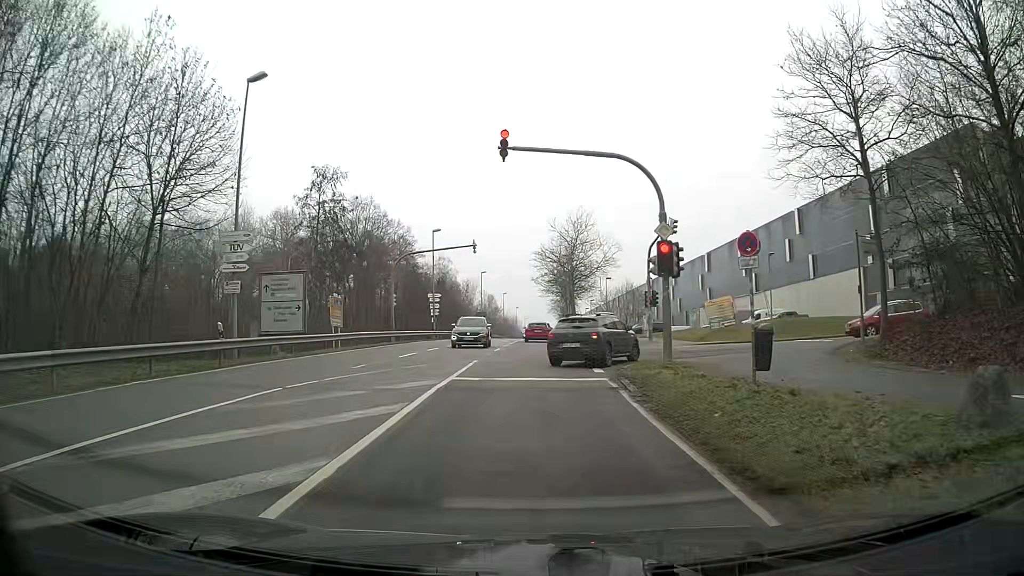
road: secondary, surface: asphalt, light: Day
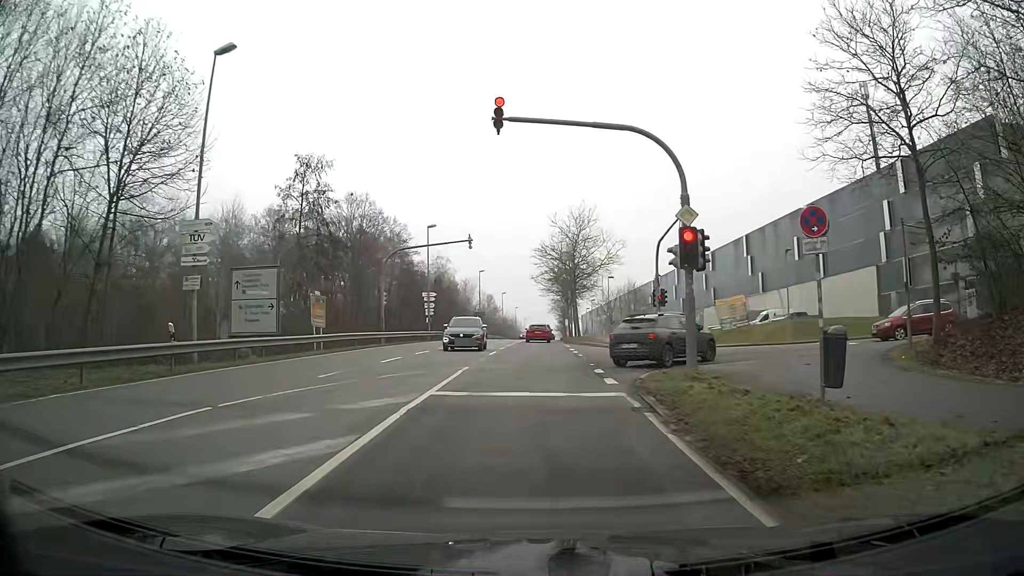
(0.0, +2.8) m; 0°
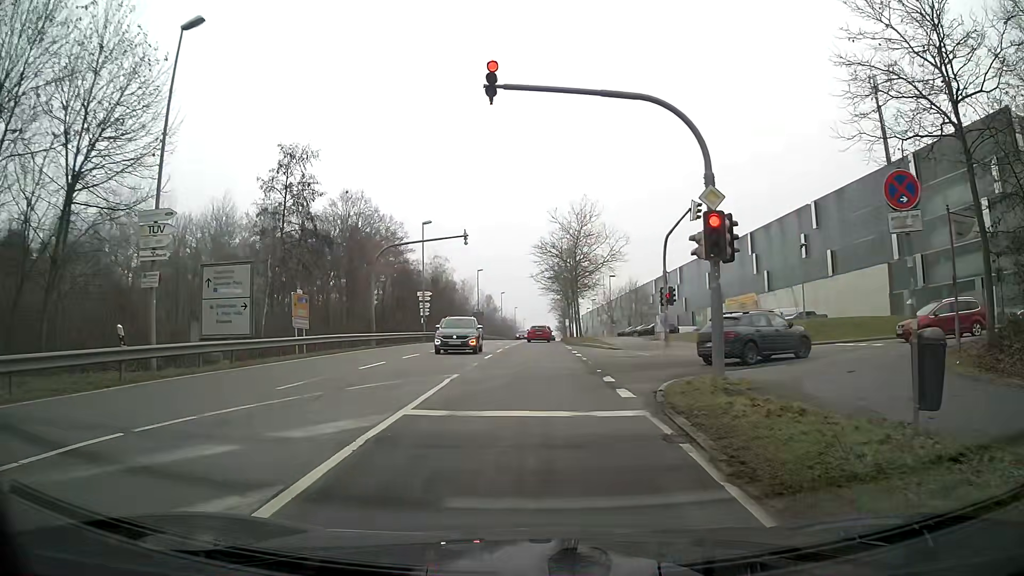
(0.0, +2.3) m; 0°
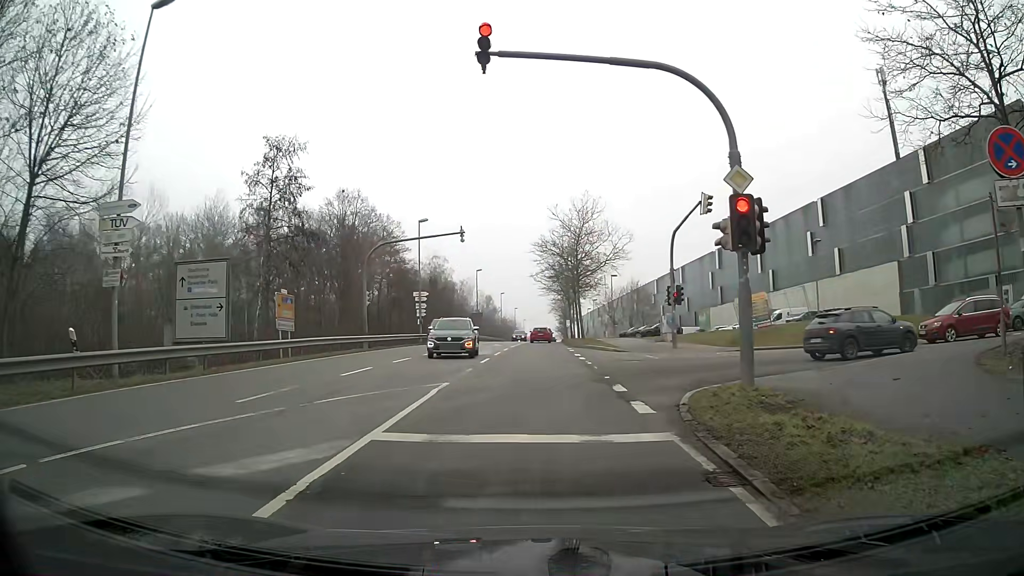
(0.0, +1.8) m; 0°
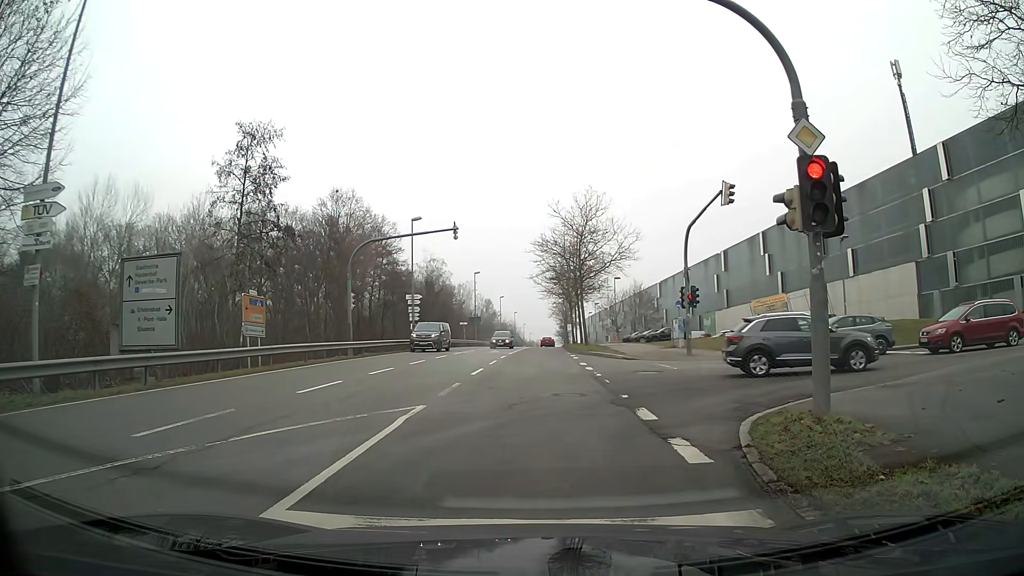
(0.0, +3.0) m; 0°
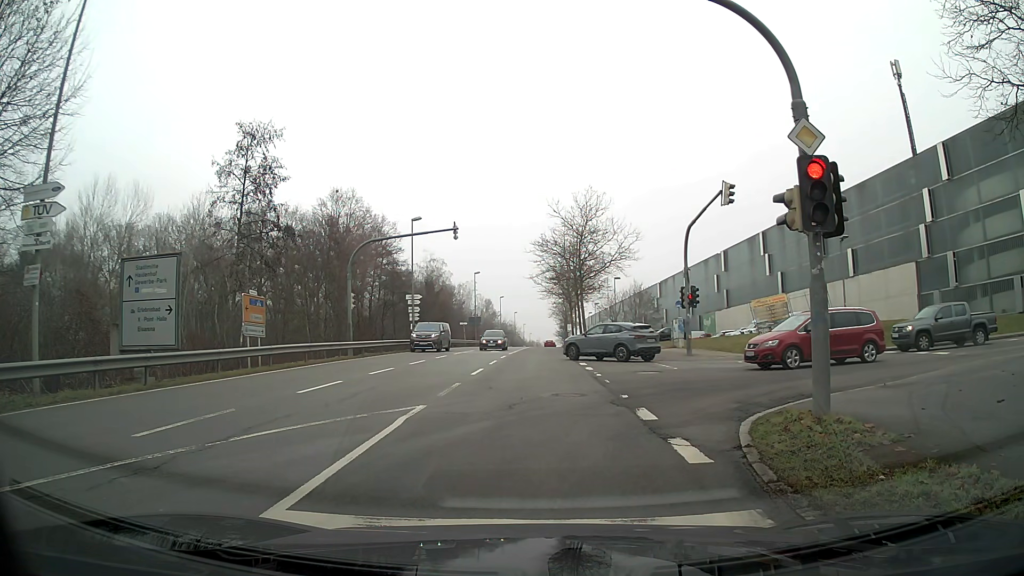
(0.0, 0.0) m; 0°
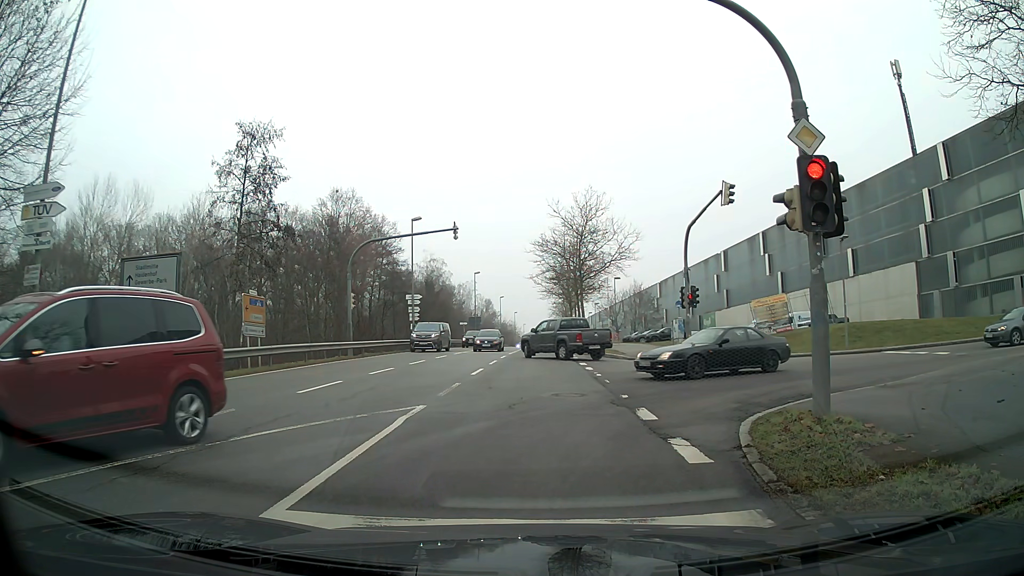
(0.0, 0.0) m; 0°
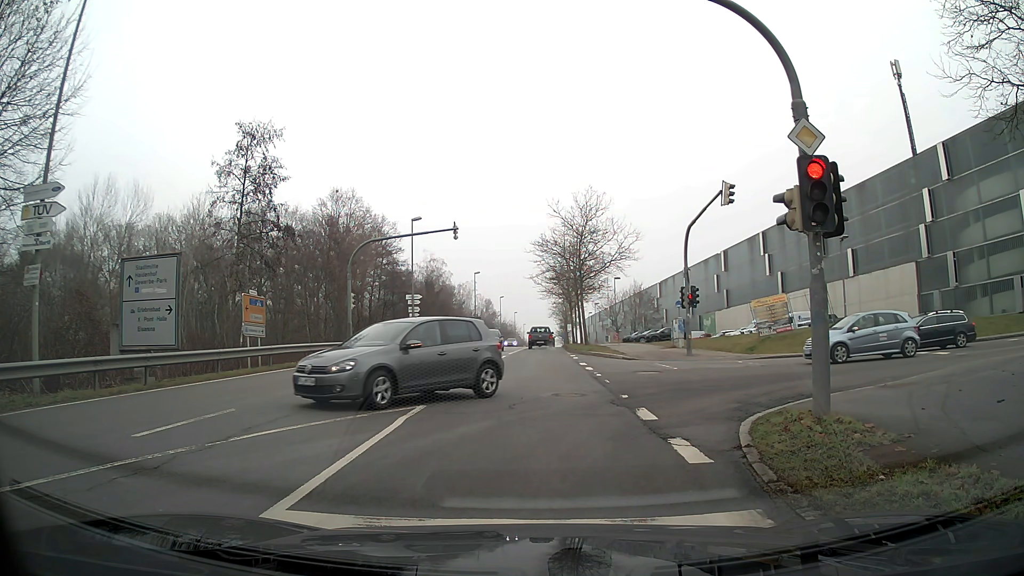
(0.0, 0.0) m; 0°
(+1, +10) (+8, +16) (+18, +17) (+28, +16) (+38, +15) (+48, +15) (+58, +16) (+68, +16) (+78, +16) (+88, +16) m
